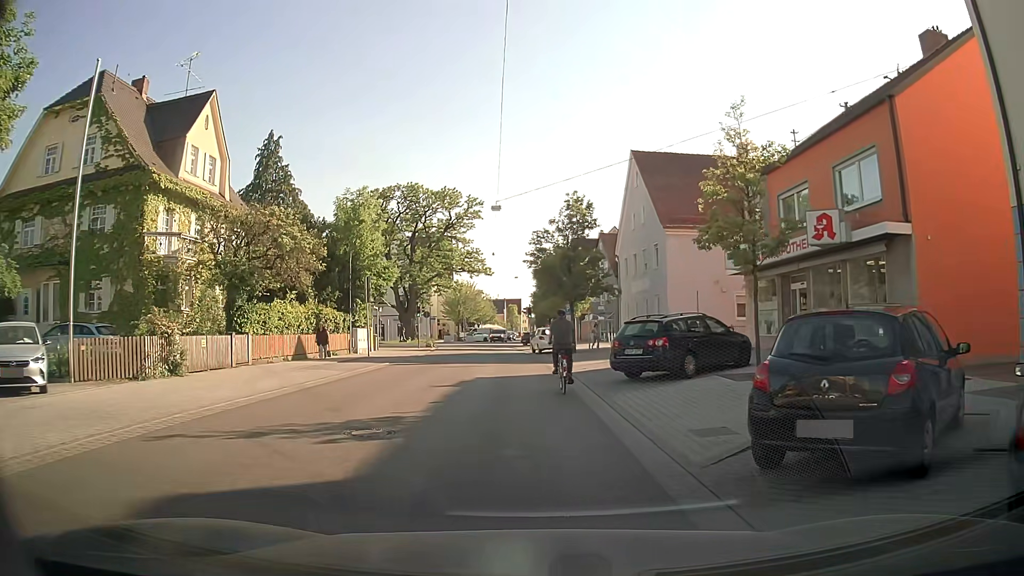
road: tertiary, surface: asphalt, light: Day
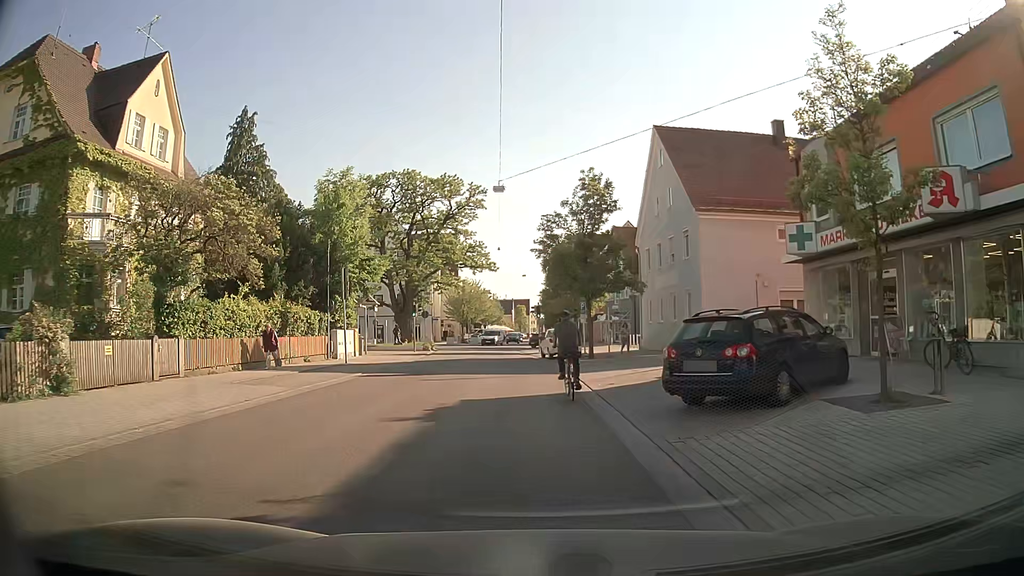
(+0.1, +5.5) m; 0°
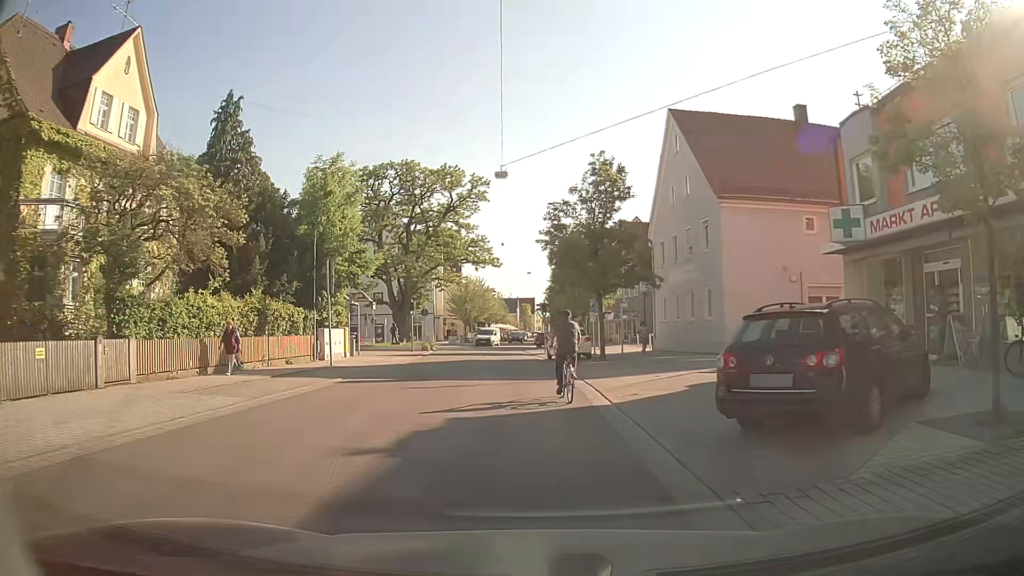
(0.0, +2.8) m; 0°
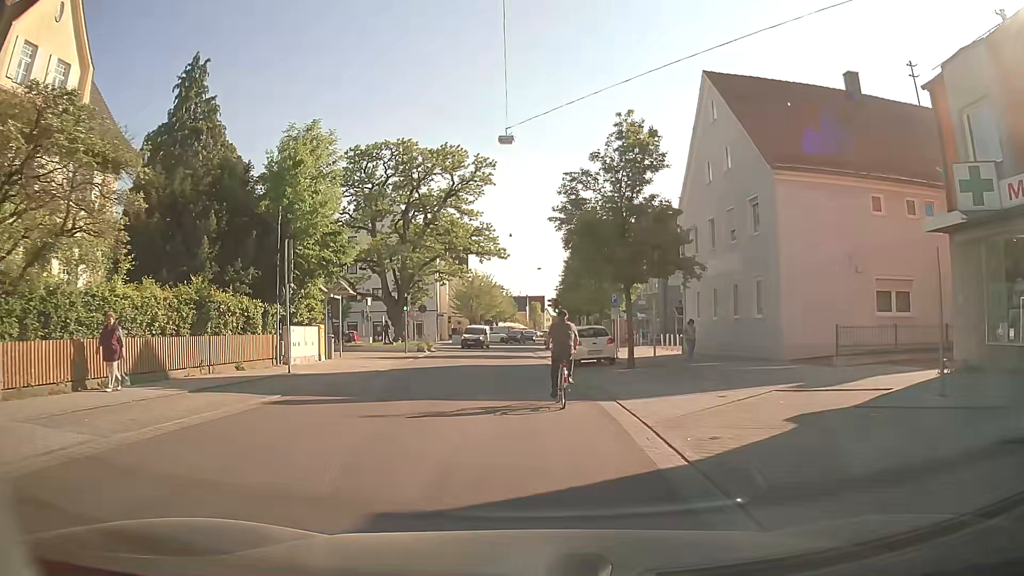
(0.0, +5.4) m; -1°
